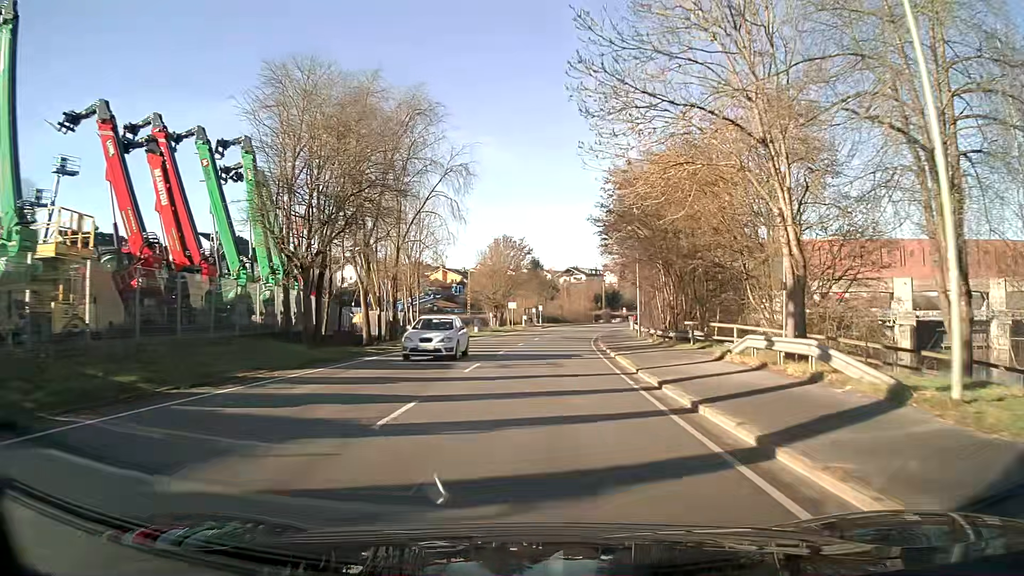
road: primary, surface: asphalt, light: Day
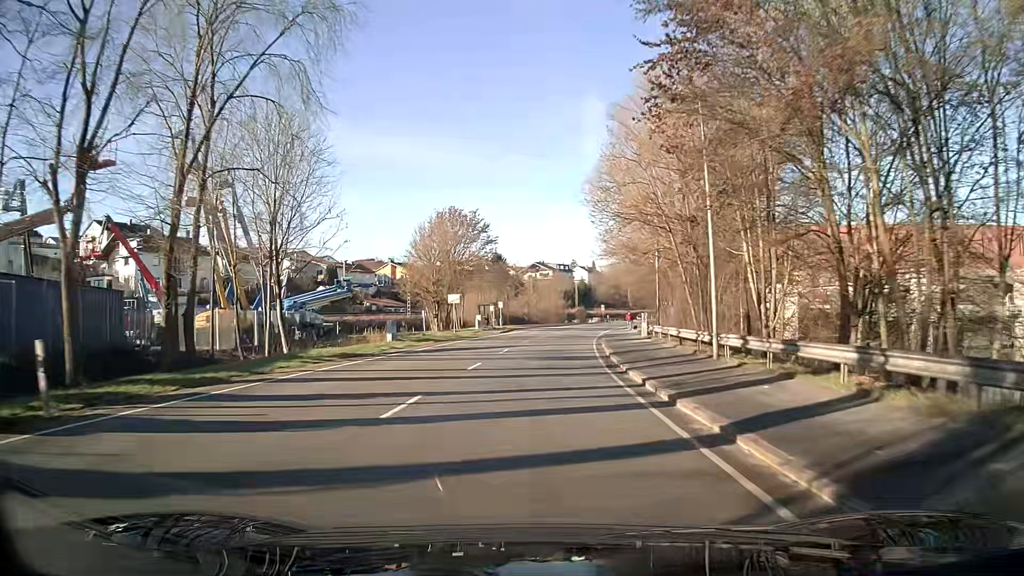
(+0.7, +26.0) m; +3°
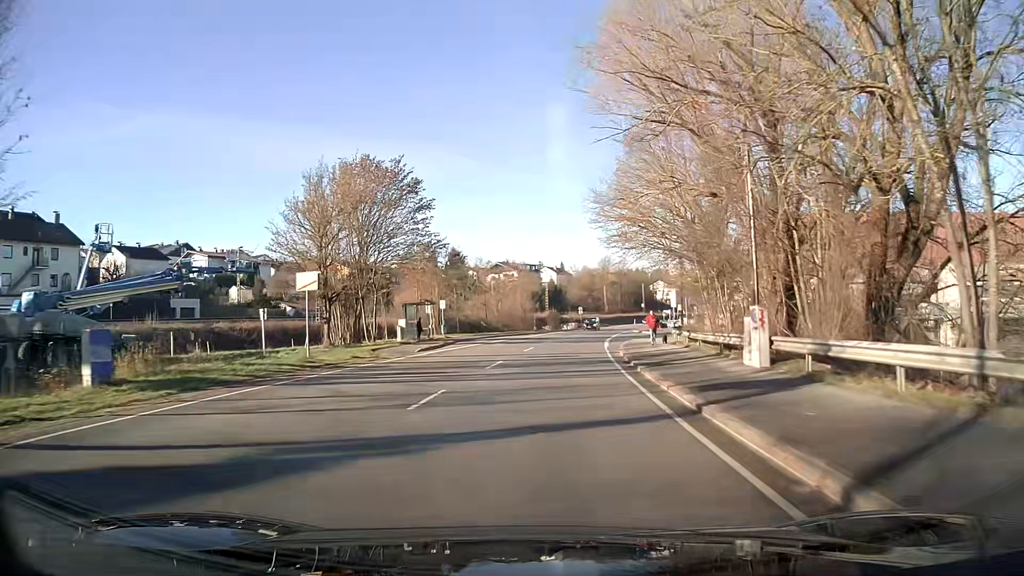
(+0.8, +26.2) m; +3°
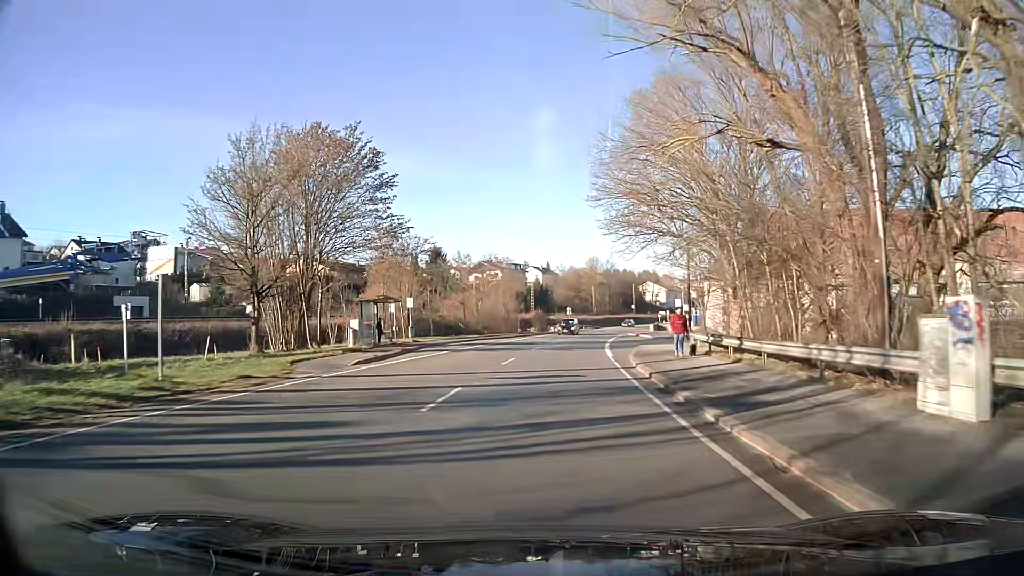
(+0.1, +8.9) m; +1°
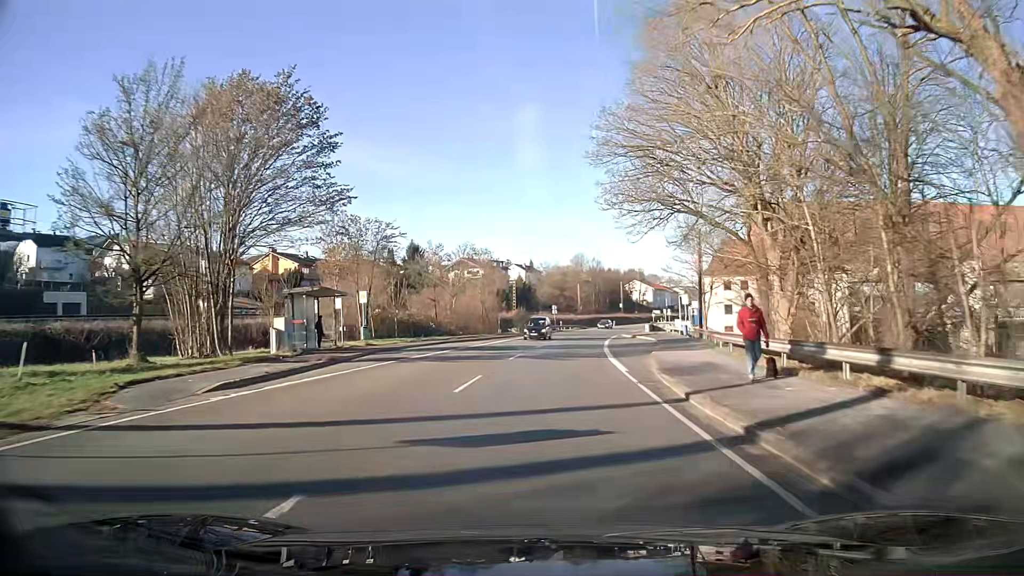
(+0.1, +9.3) m; +2°
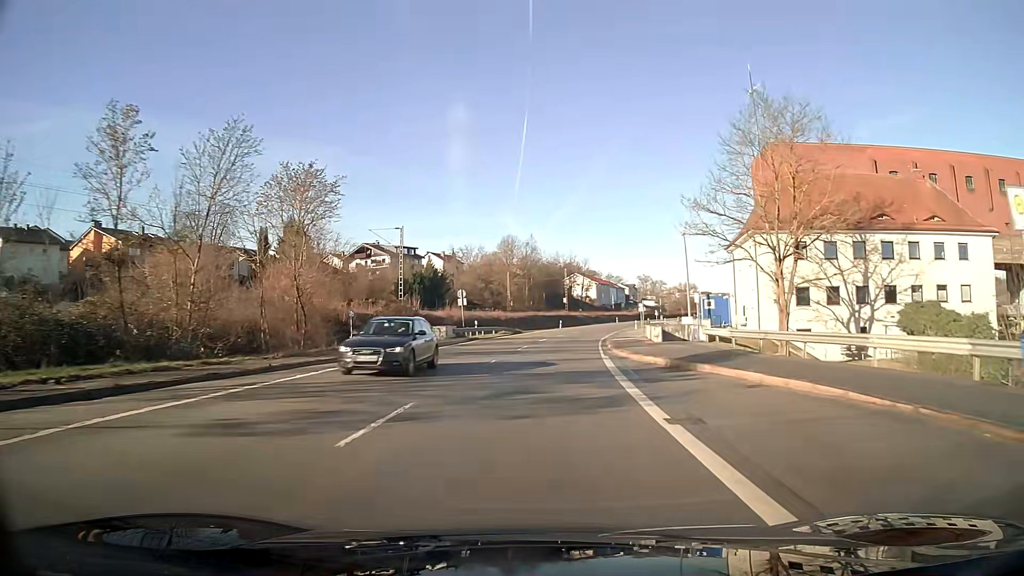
(+2.5, +42.5) m; +6°
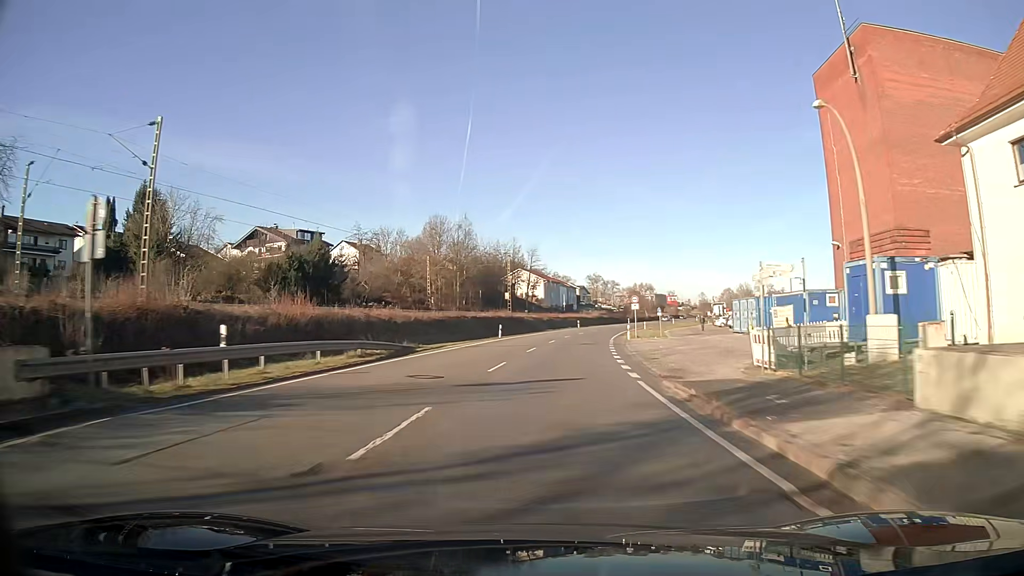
(+1.5, +36.9) m; +5°
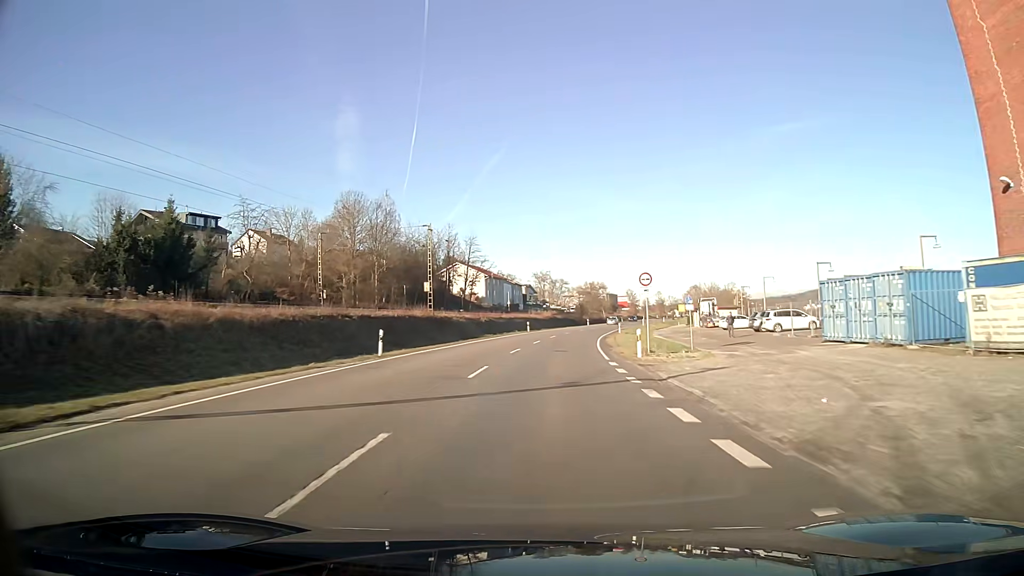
(+1.1, +26.6) m; +5°
